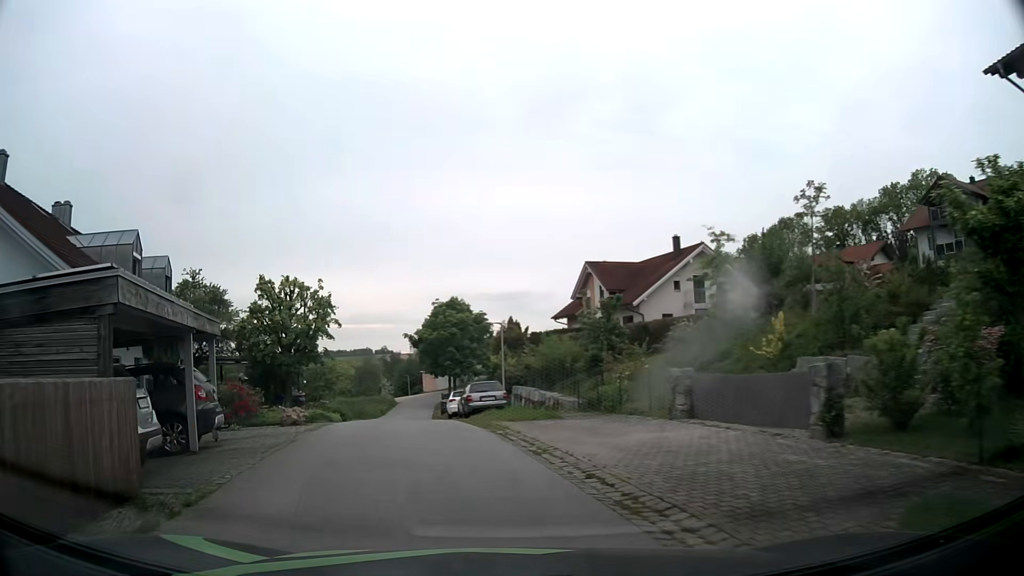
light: Day
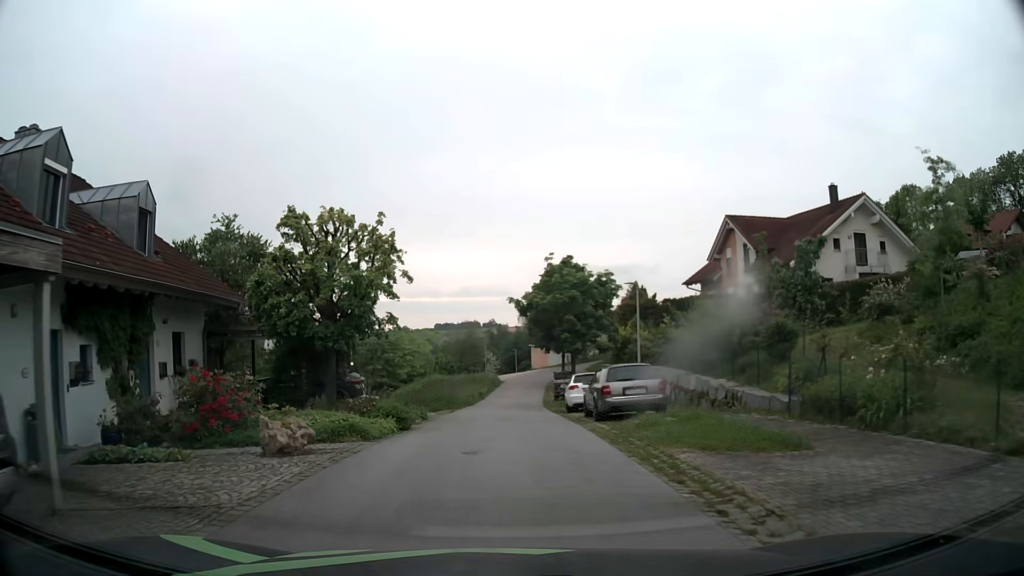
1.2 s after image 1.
(-0.8, +9.4) m; -9°
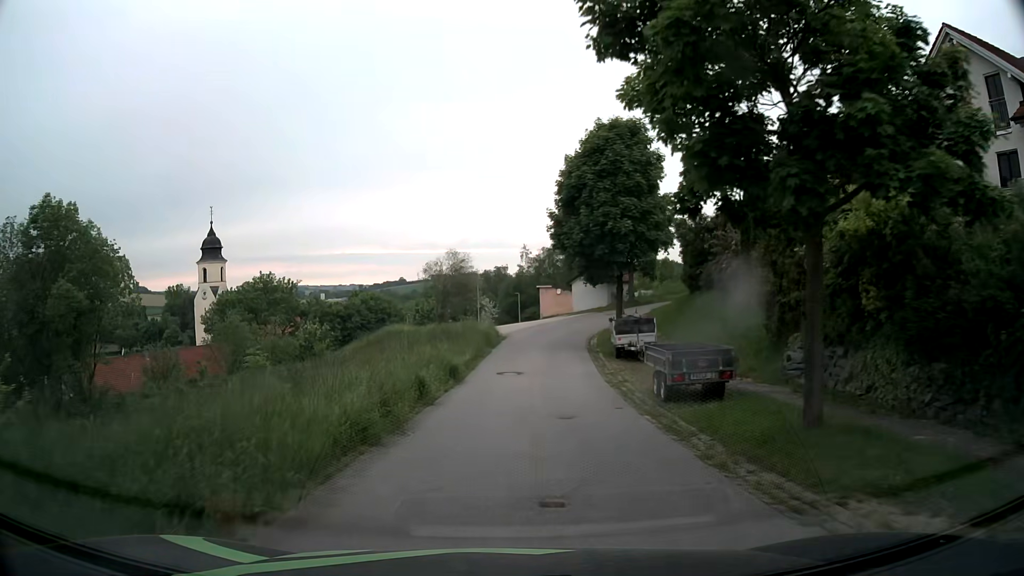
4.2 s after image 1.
(-0.3, +25.8) m; +1°
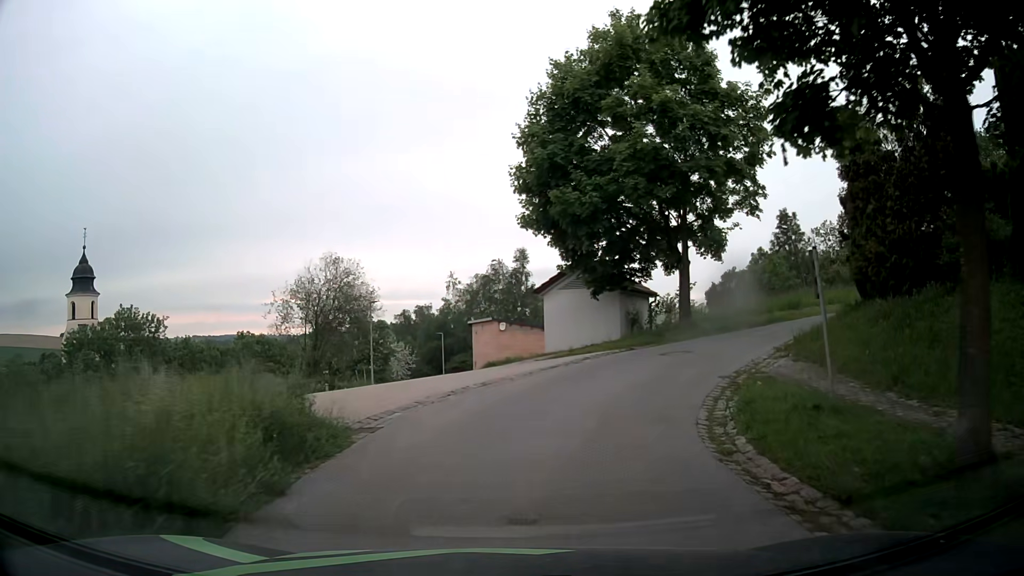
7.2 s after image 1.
(+0.6, +24.9) m; +5°
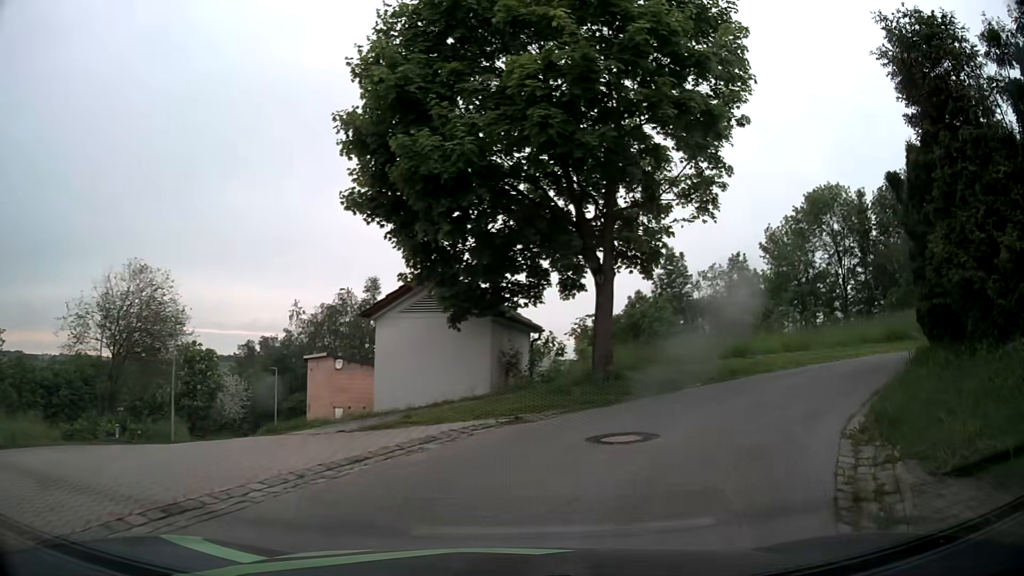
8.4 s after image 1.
(+0.6, +7.9) m; +12°
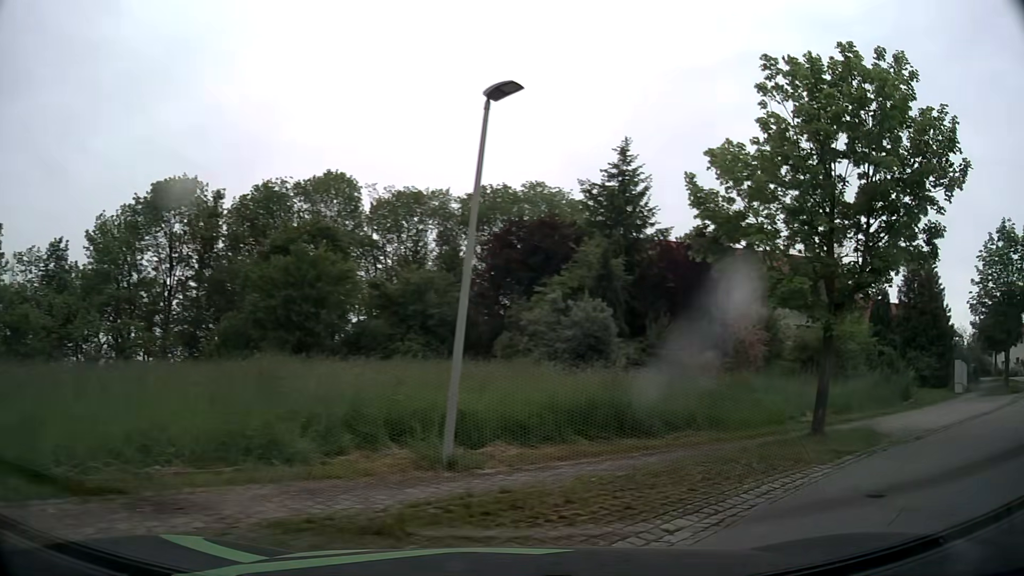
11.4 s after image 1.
(+5.9, +12.7) m; +59°
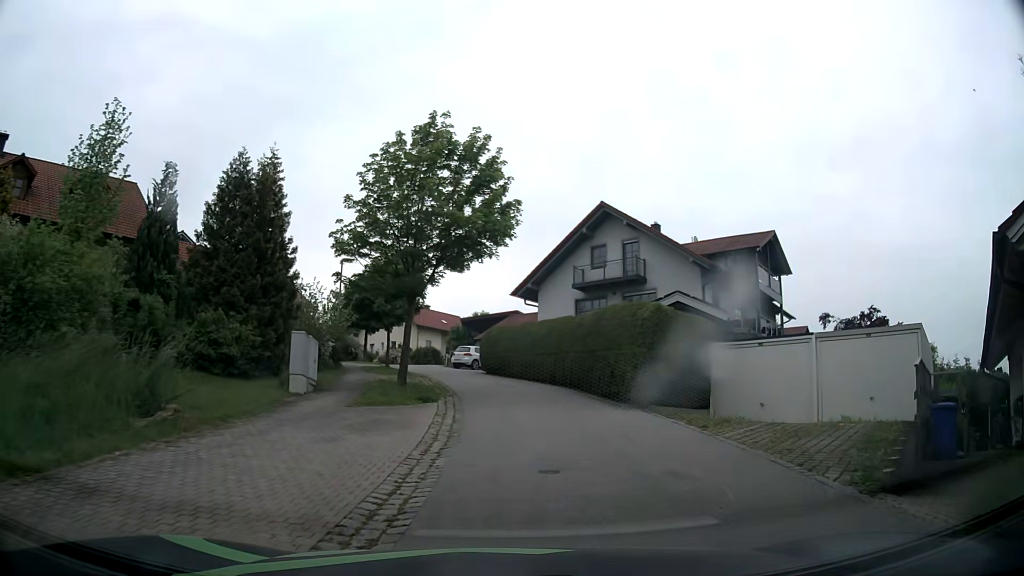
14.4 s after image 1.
(+8.1, +11.9) m; +56°
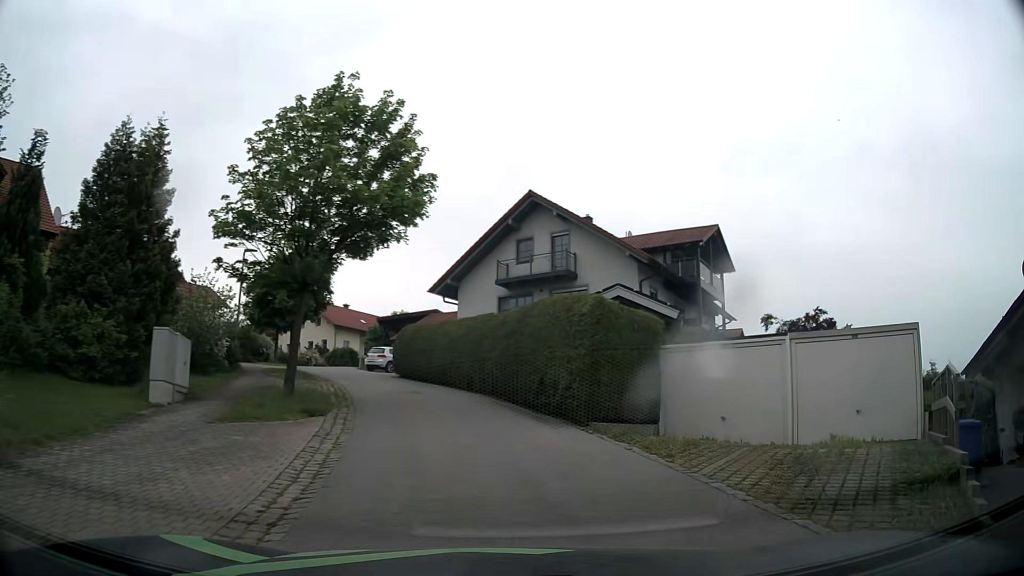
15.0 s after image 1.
(+0.1, +3.1) m; +7°
